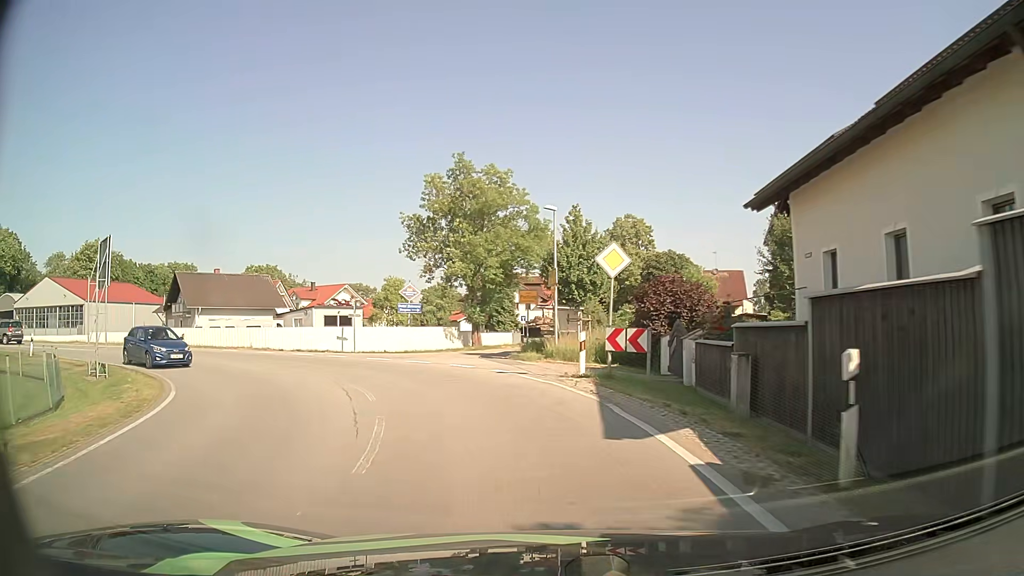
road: primary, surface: asphalt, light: Day
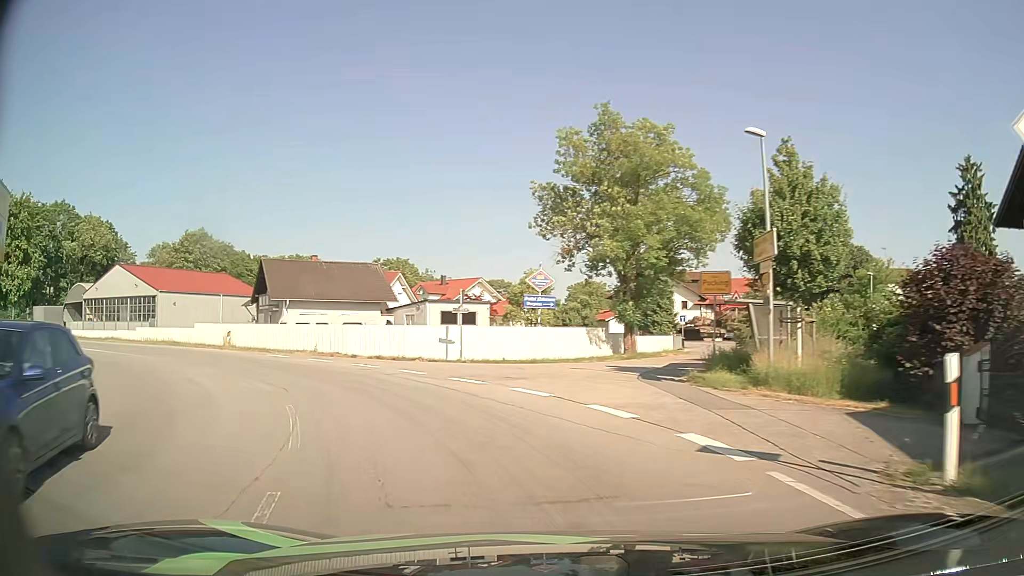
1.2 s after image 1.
(-1.0, +10.7) m; -12°
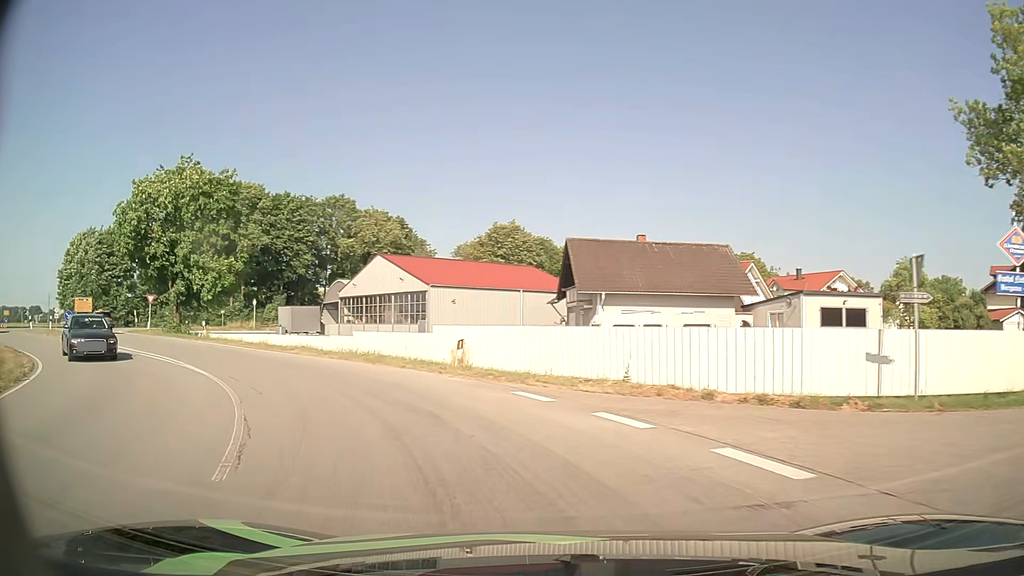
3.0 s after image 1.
(-3.4, +14.2) m; -27°
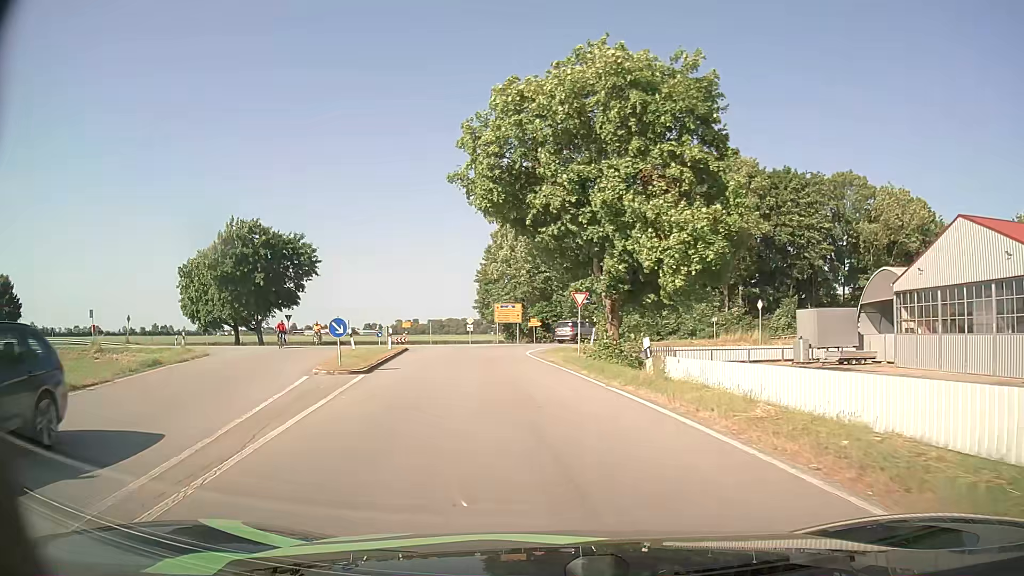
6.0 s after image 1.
(-9.3, +20.4) m; -44°
(-1, +10) (-2, +20) (-3, +30) (-3, +40) (0, +49) (+8, +55) (+18, +58) (+28, +60) (+37, +63) (+47, +66) m
